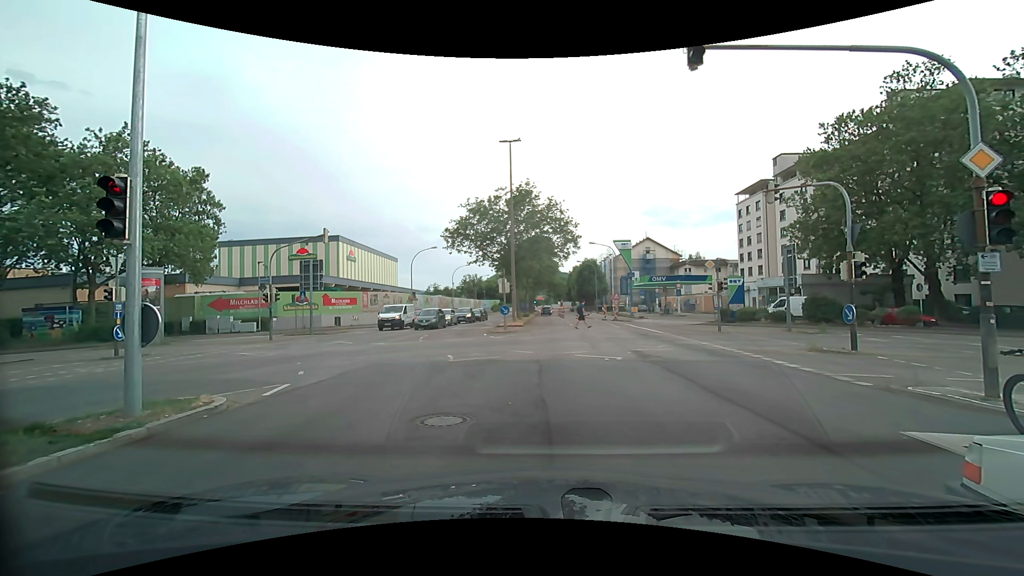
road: secondary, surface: asphalt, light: Day
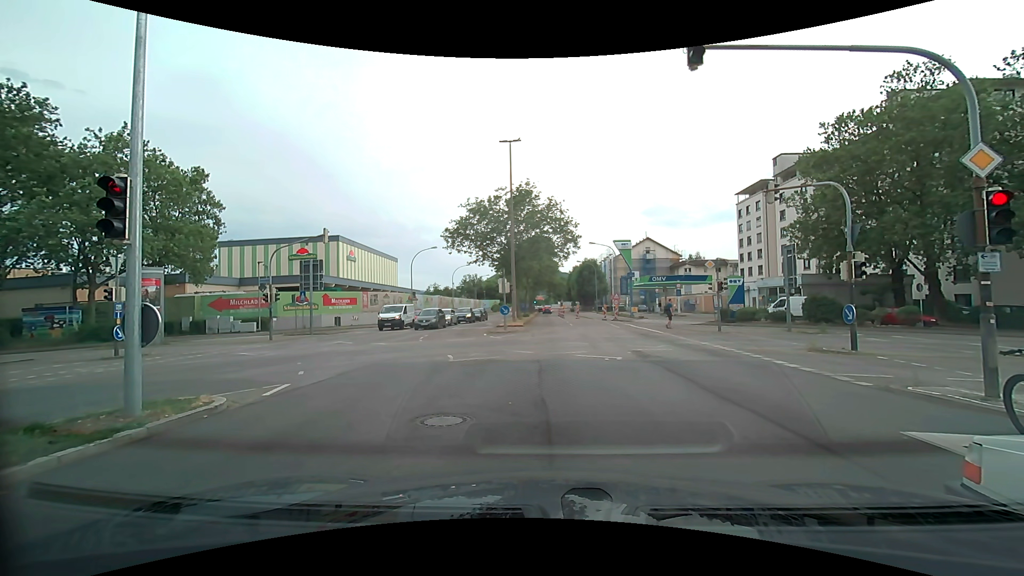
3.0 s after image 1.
(0.0, 0.0) m; 0°
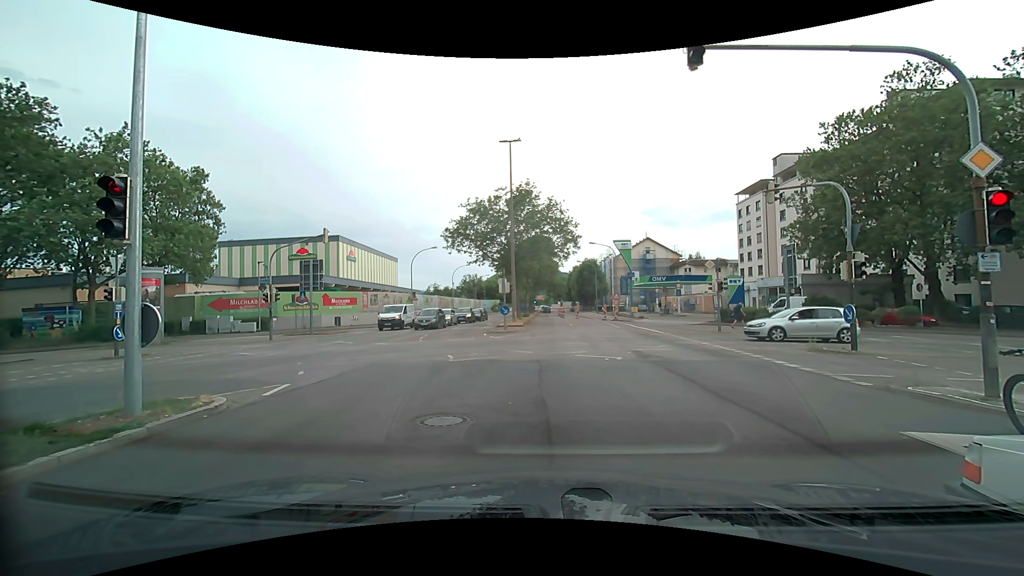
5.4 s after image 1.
(0.0, 0.0) m; 0°
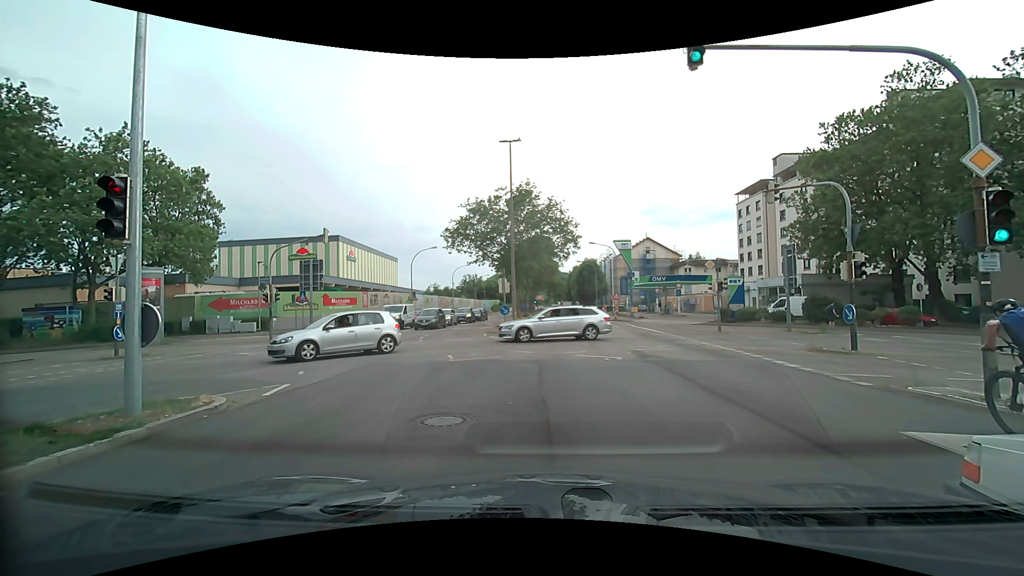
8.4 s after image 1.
(0.0, 0.0) m; 0°
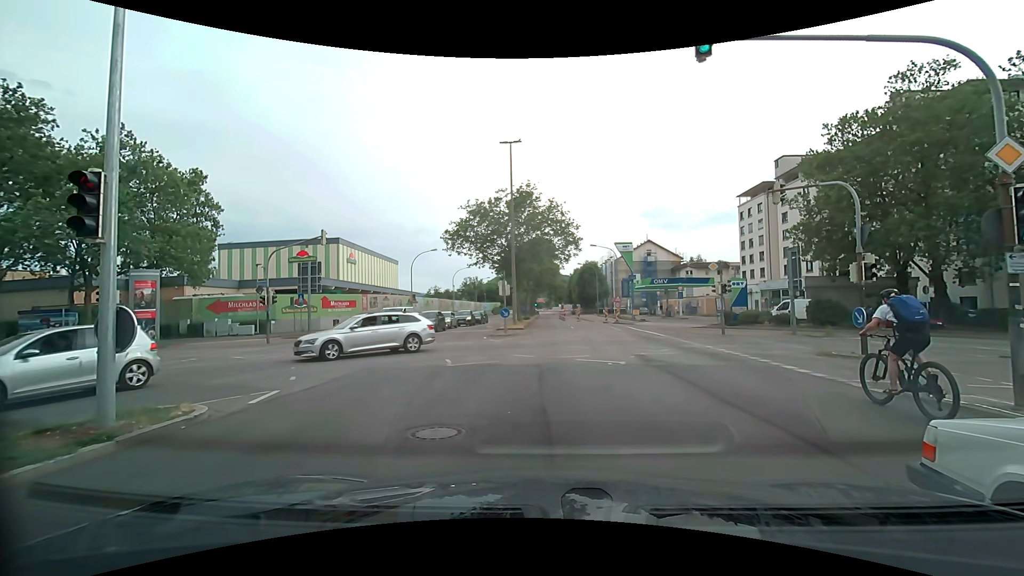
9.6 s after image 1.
(0.0, +0.5) m; 0°
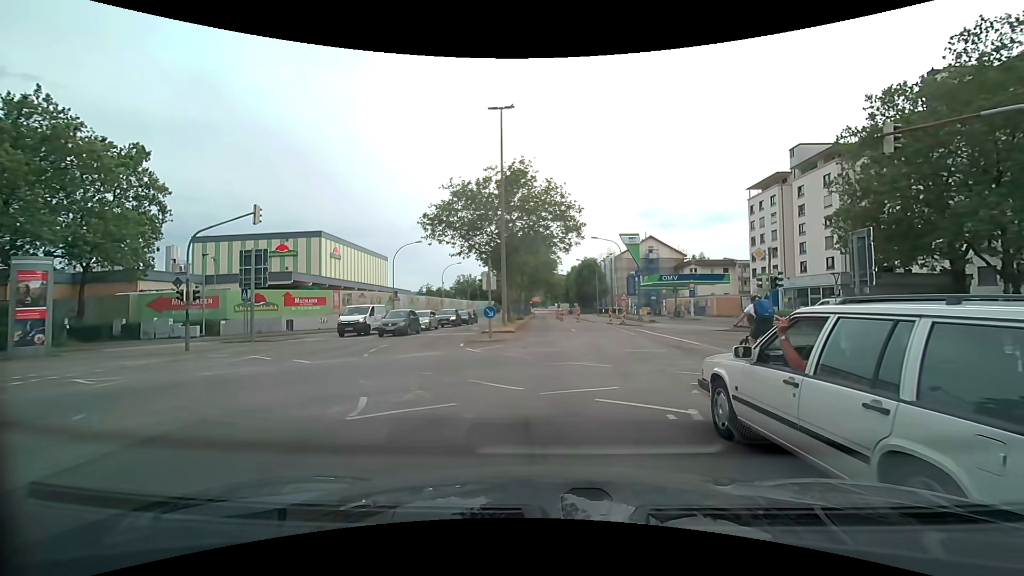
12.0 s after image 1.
(+0.1, +6.8) m; +2°
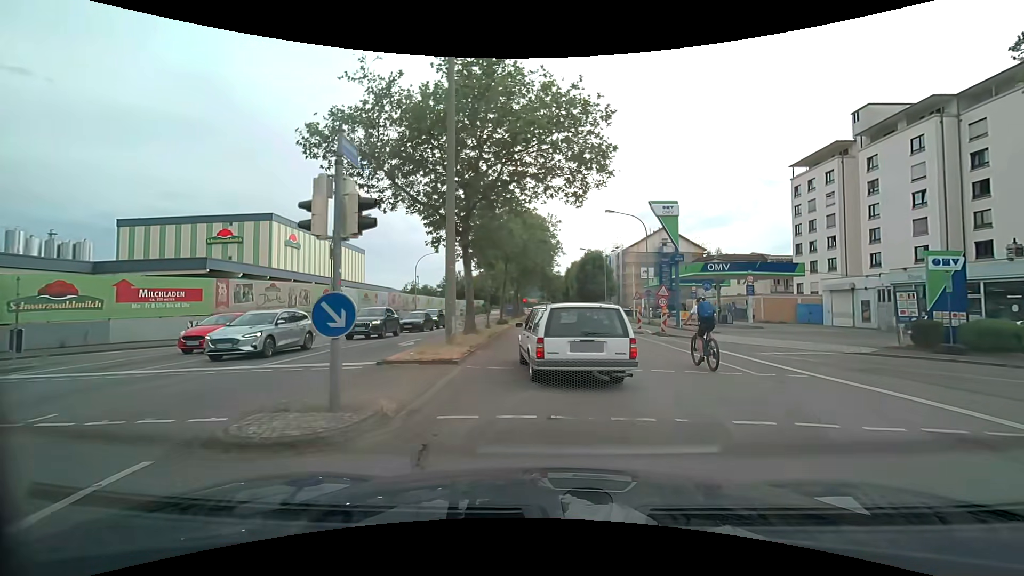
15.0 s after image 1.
(+0.1, +16.7) m; -1°
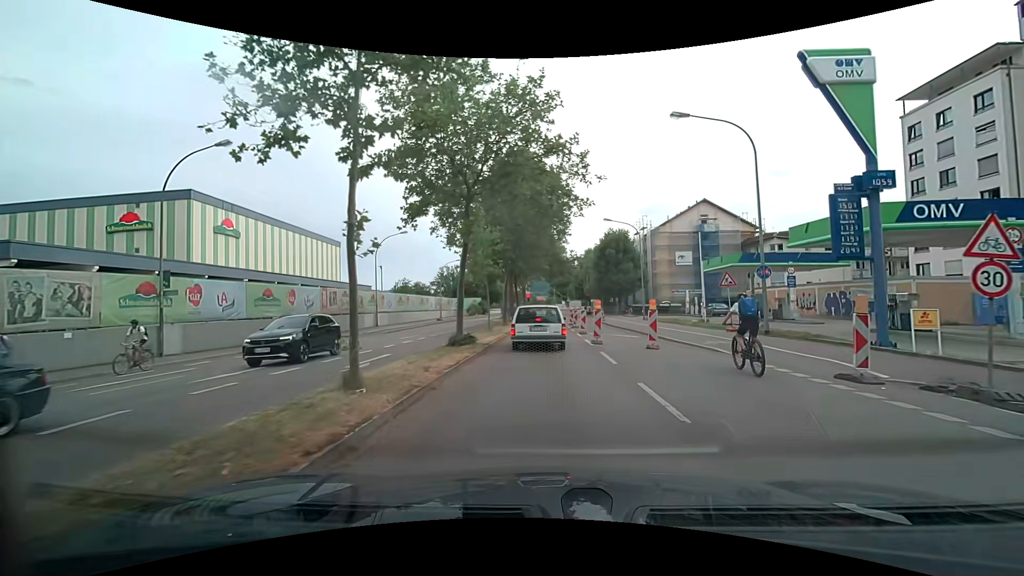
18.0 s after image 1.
(+0.1, +20.5) m; 0°
(0, +10) (0, +20) (0, +30) (0, +40) (0, +50) (0, +60) (0, +70) (-2, +80) (-6, +89) (-6, +99) m
